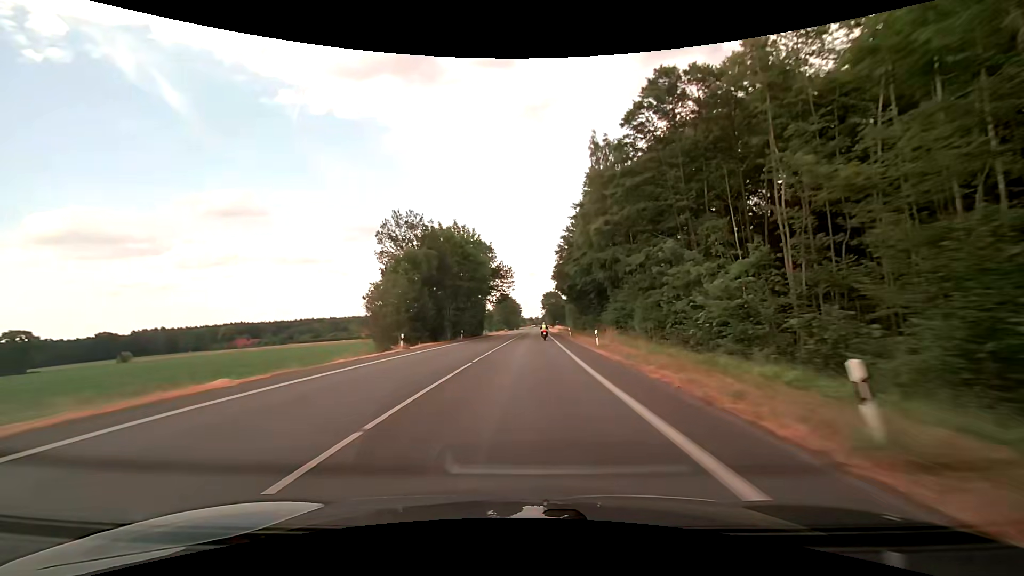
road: secondary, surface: asphalt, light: Day
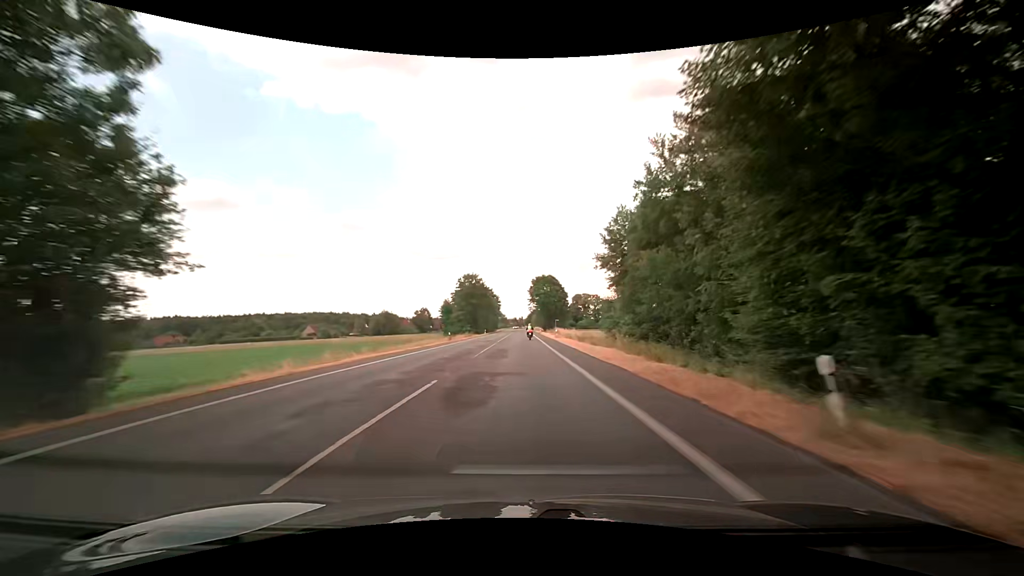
(+2.0, +74.4) m; +2°
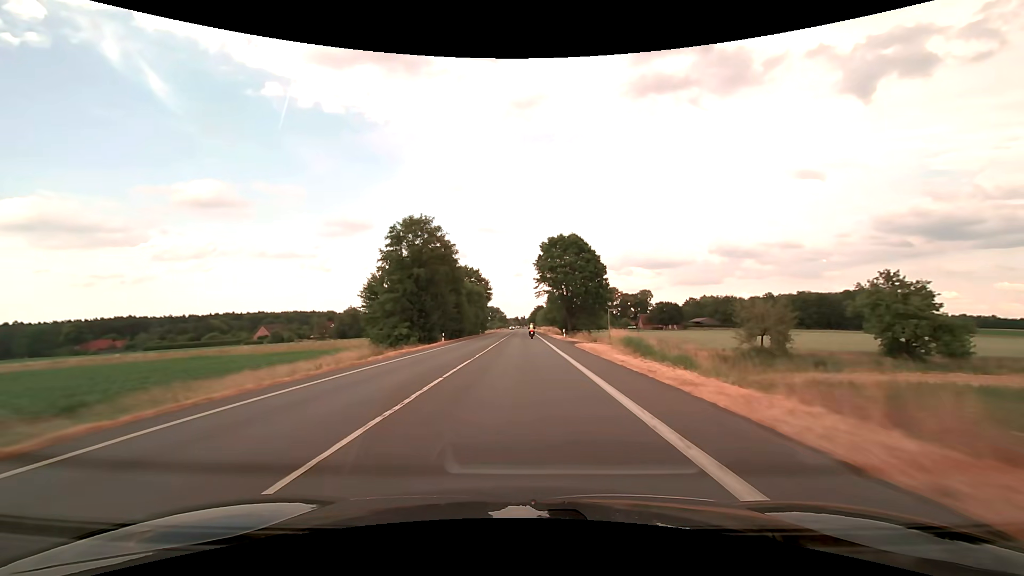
(-0.5, +61.8) m; -1°
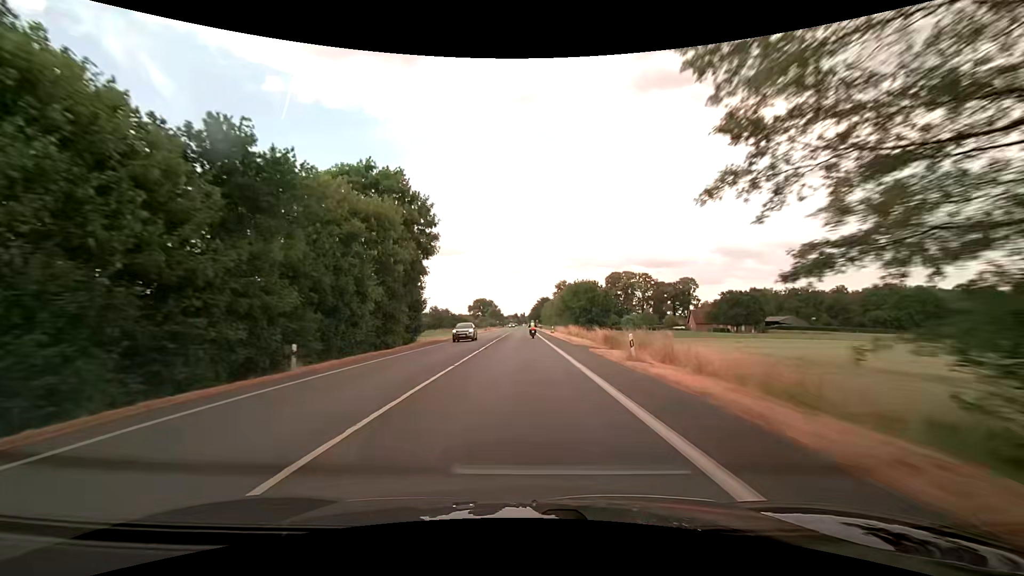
(+0.2, +76.4) m; 0°
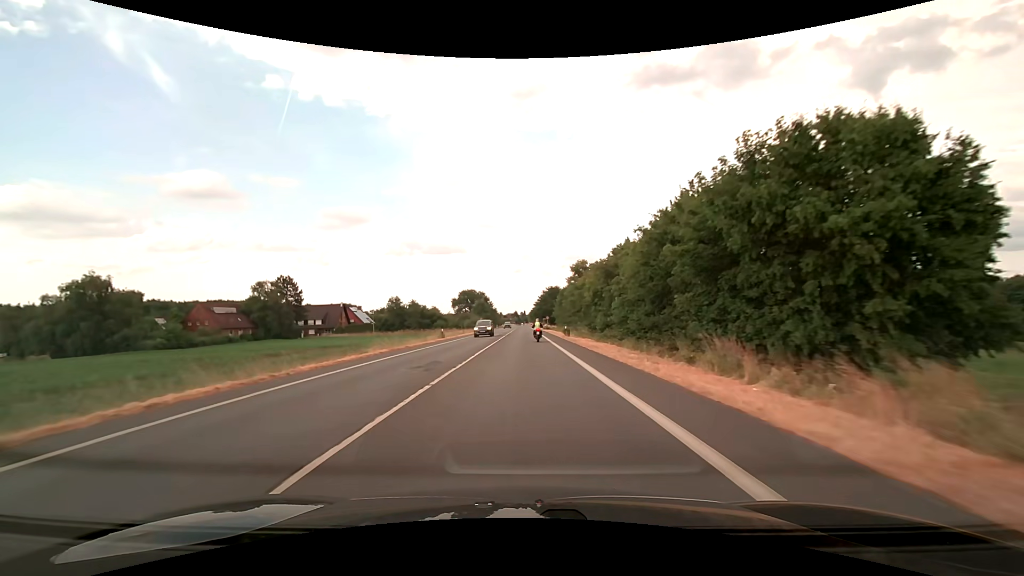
(-0.1, +67.8) m; 0°
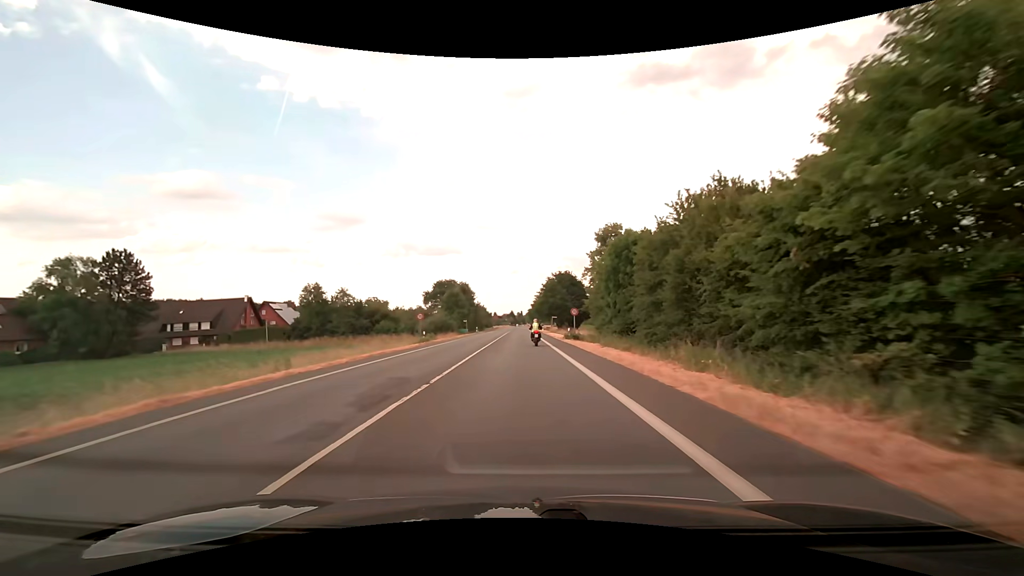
(+0.2, +56.4) m; 0°
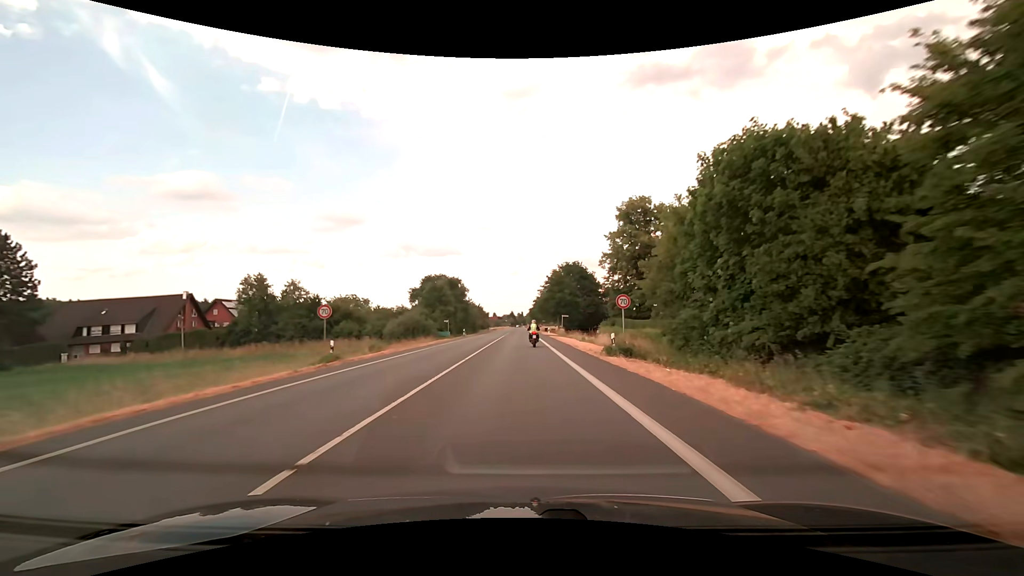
(0.0, +20.7) m; 0°
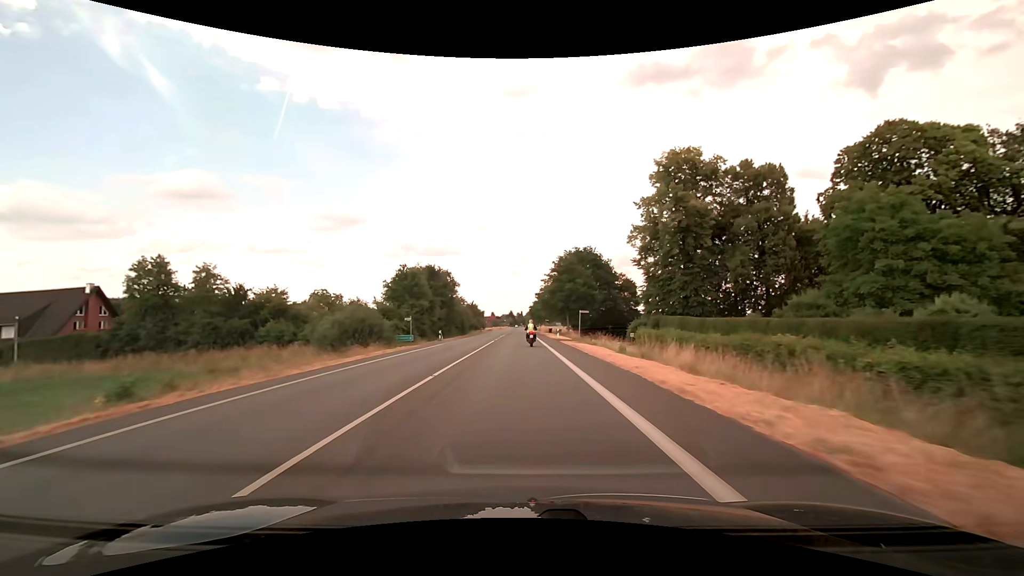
(+0.1, +20.5) m; +1°
(0, +10) (0, +20) (0, +30) (0, +40) (-1, +50) (-1, +60) (-1, +70) (-1, +80) (-1, +90) (-1, +100) m
